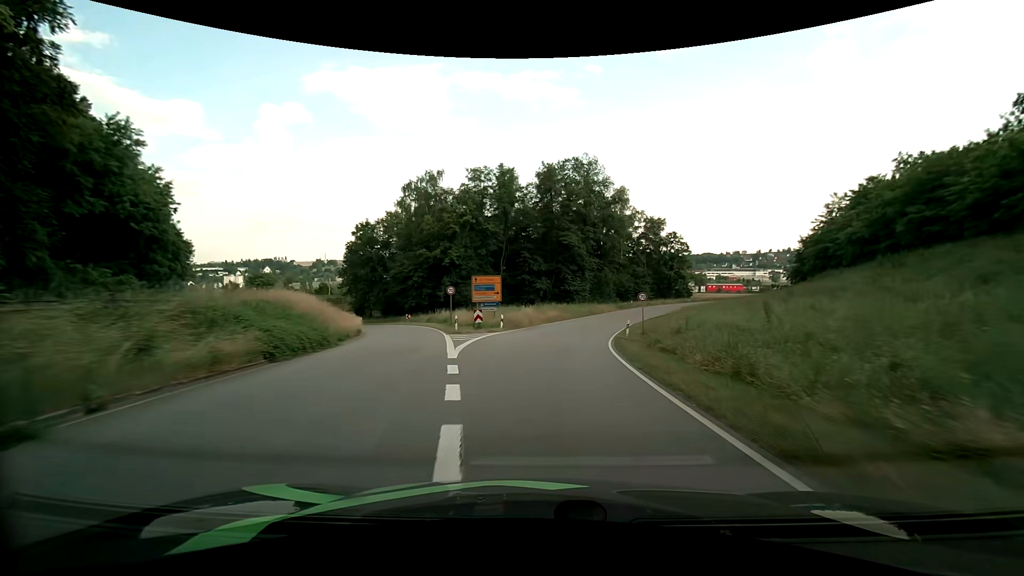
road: primary_link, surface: asphalt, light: Day
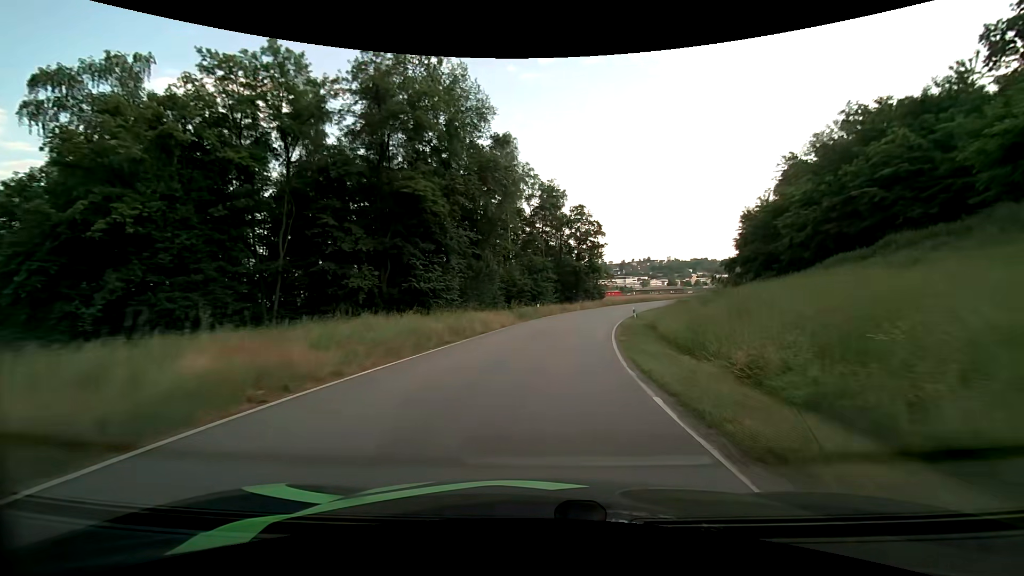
(+4.1, +37.8) m; +14°
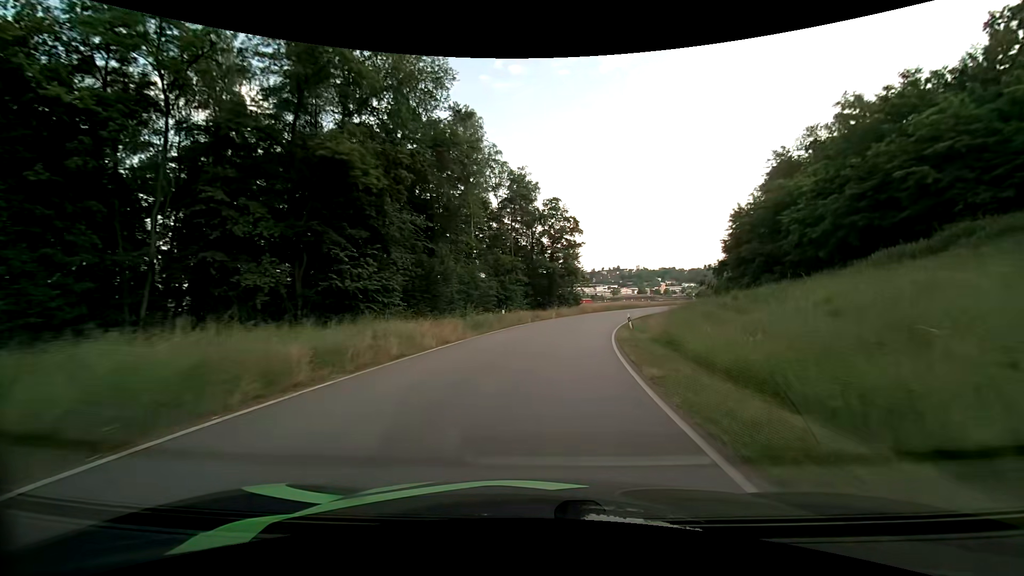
(+0.3, +9.6) m; +3°
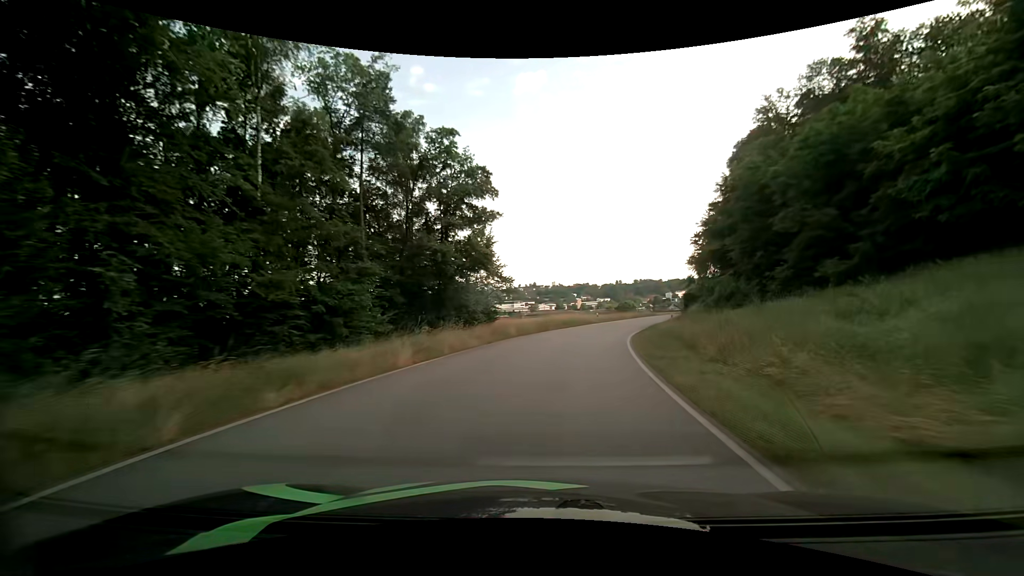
(+2.4, +28.5) m; +10°
(0, +10) (+1, +20) (+3, +30) (+5, +40) (+8, +49) (+12, +58) (+16, +67) (+21, +76) (+26, +84) (+32, +92) m
